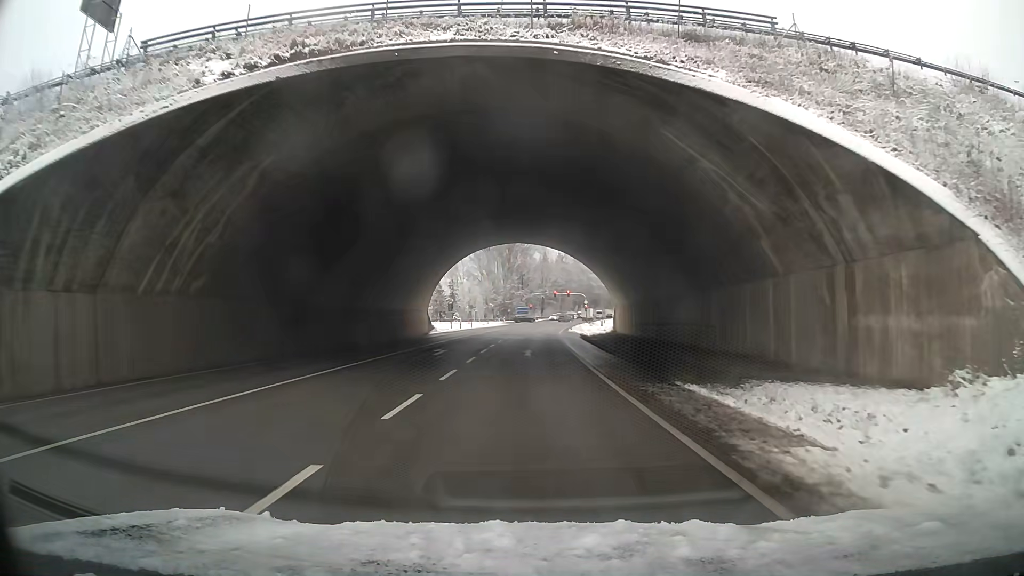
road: primary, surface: asphalt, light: Day
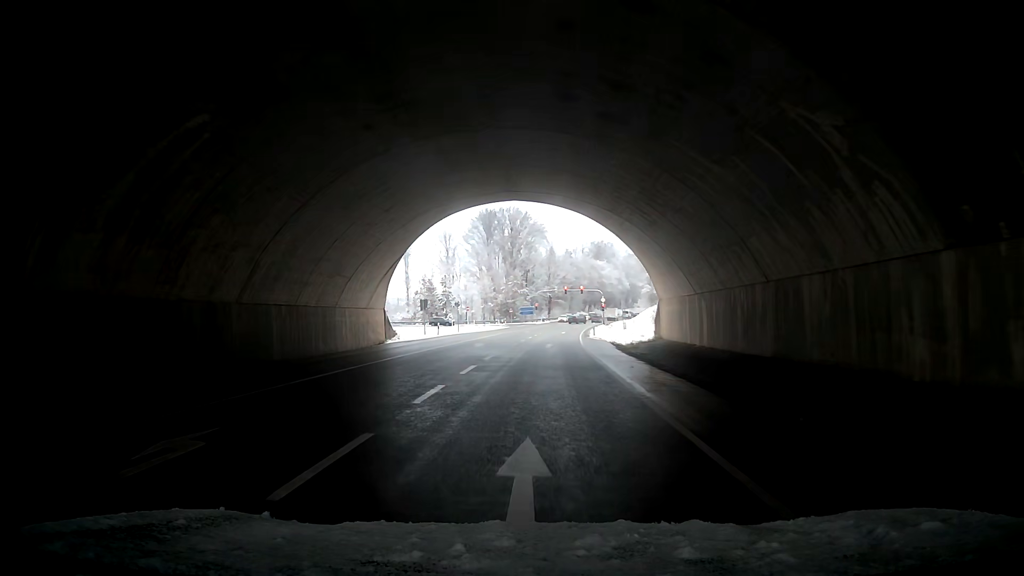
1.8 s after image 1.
(+0.3, +22.2) m; +1°
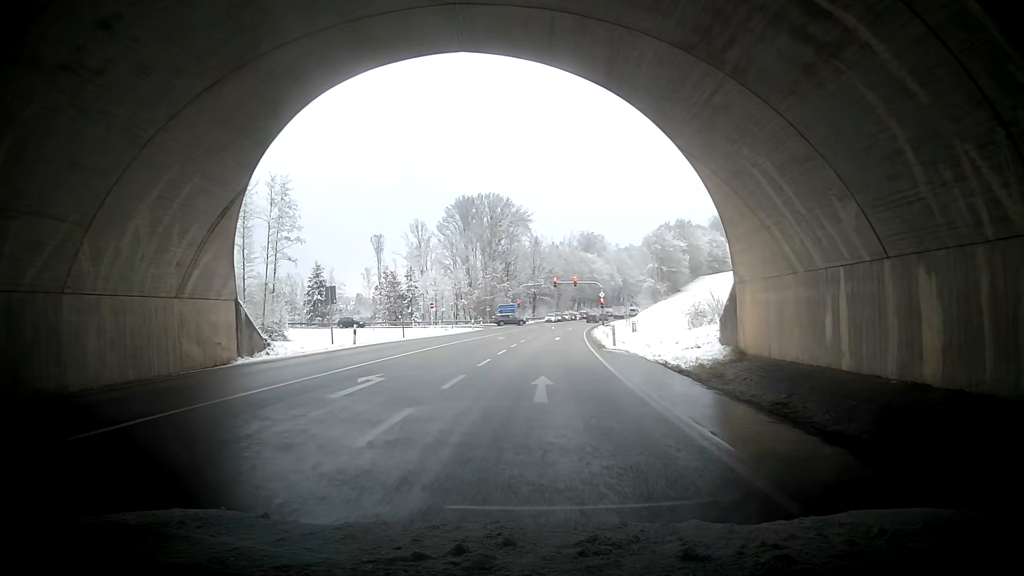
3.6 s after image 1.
(-0.4, +21.9) m; -1°
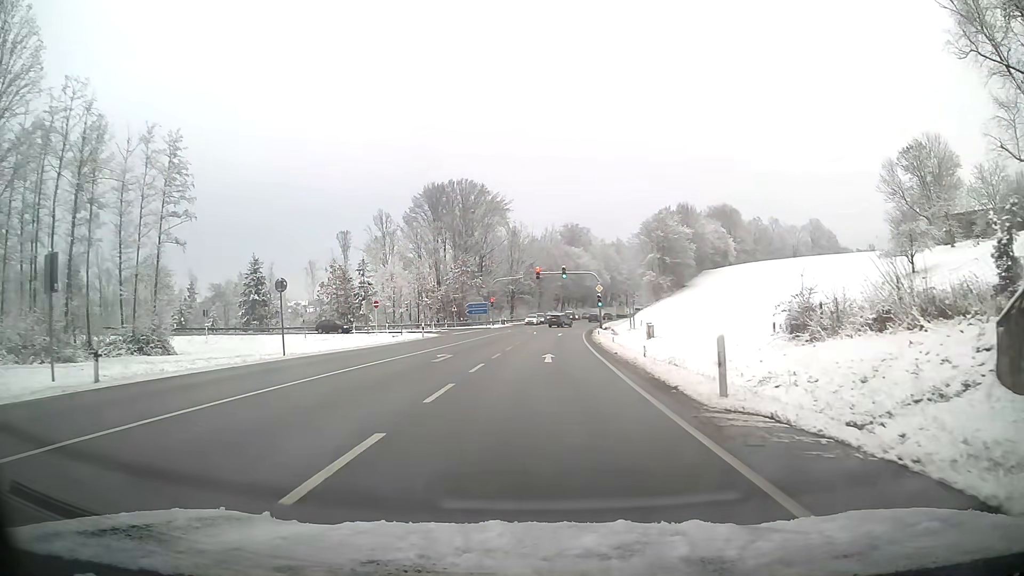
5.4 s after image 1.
(+1.0, +20.0) m; +5°
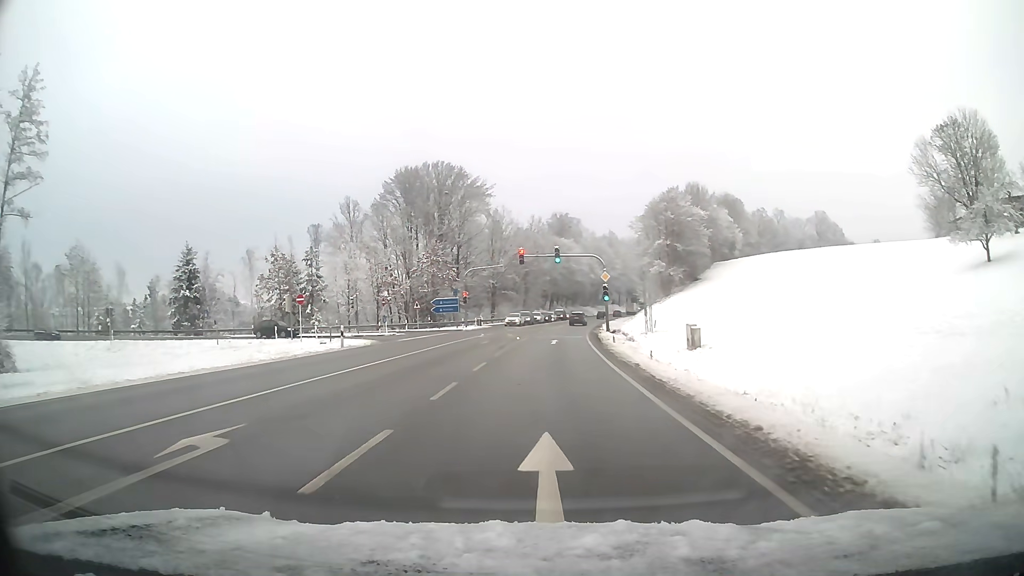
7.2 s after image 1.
(-0.3, +17.4) m; -1°
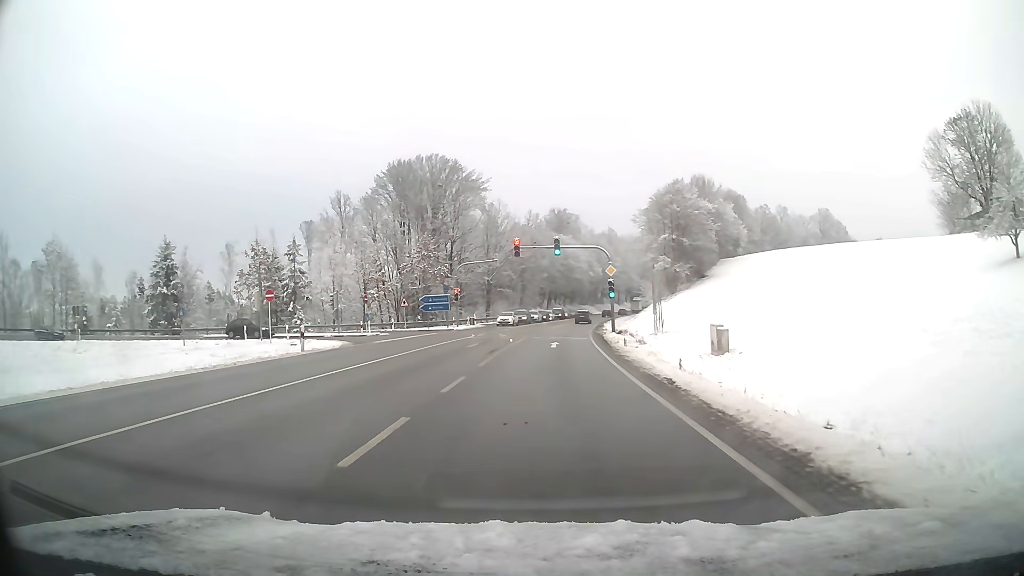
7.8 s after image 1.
(0.0, +5.1) m; 0°
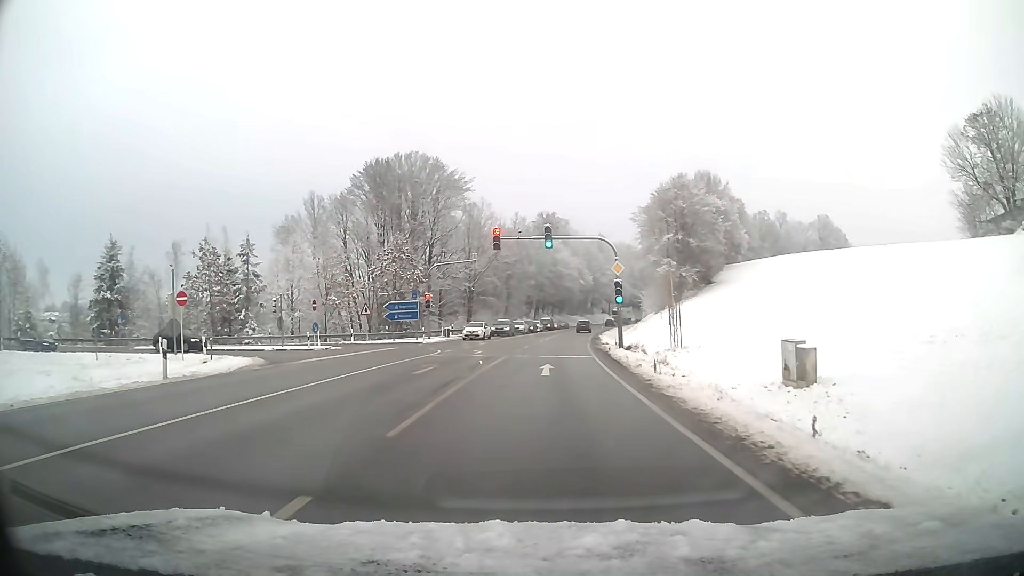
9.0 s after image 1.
(+0.1, +9.9) m; +1°
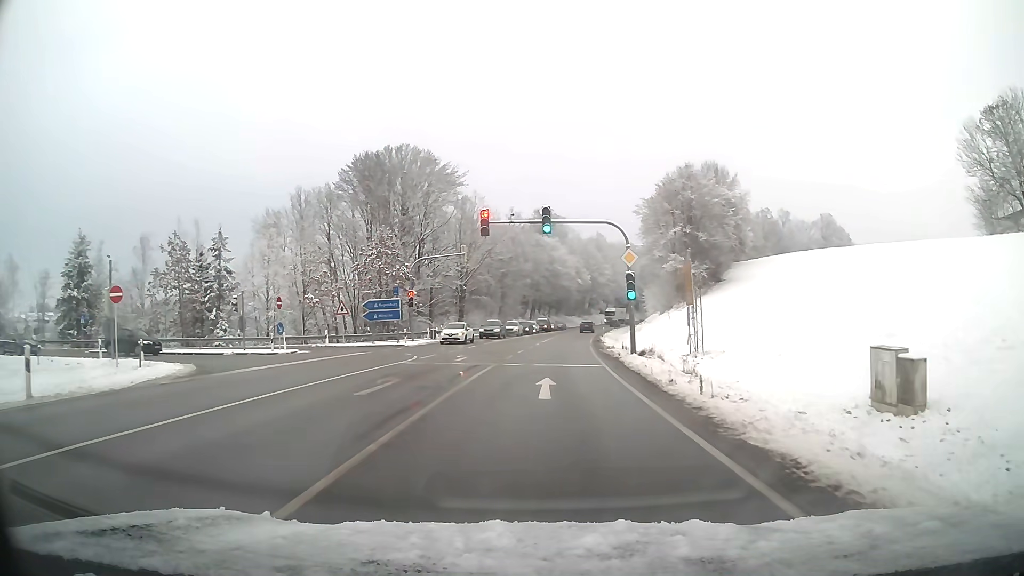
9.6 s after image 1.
(0.0, +5.7) m; 0°
